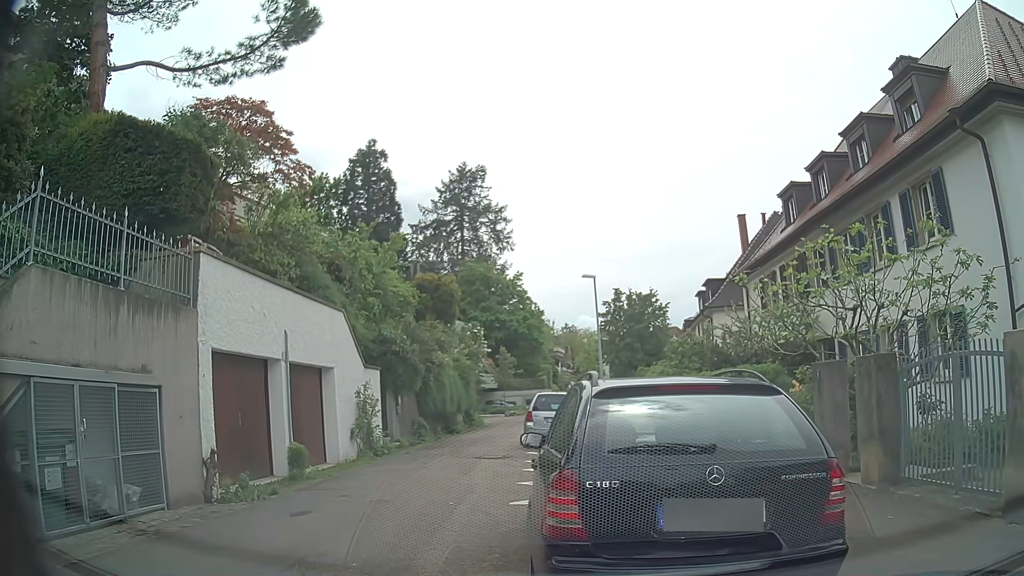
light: Day
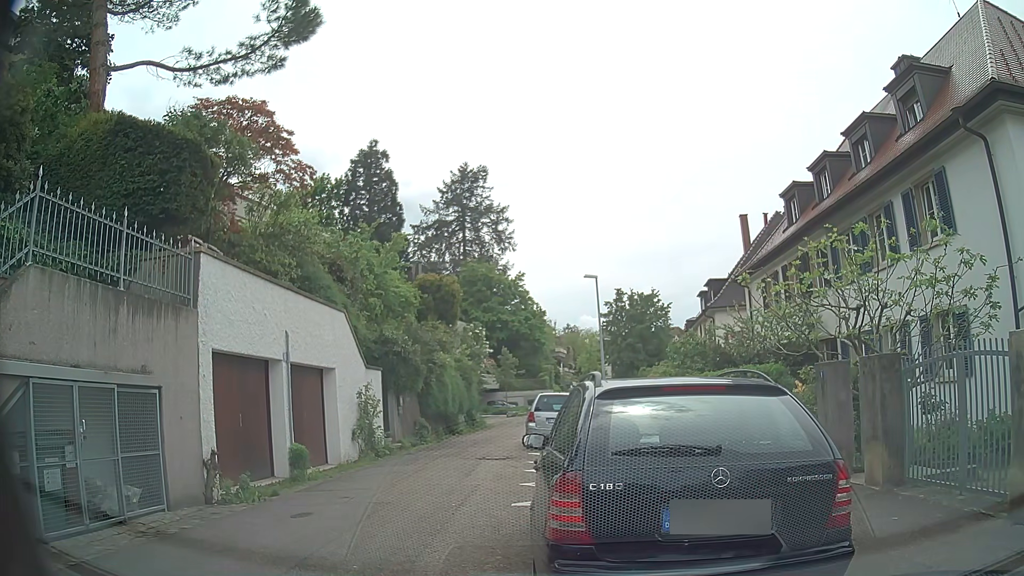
(0.0, +0.1) m; 0°
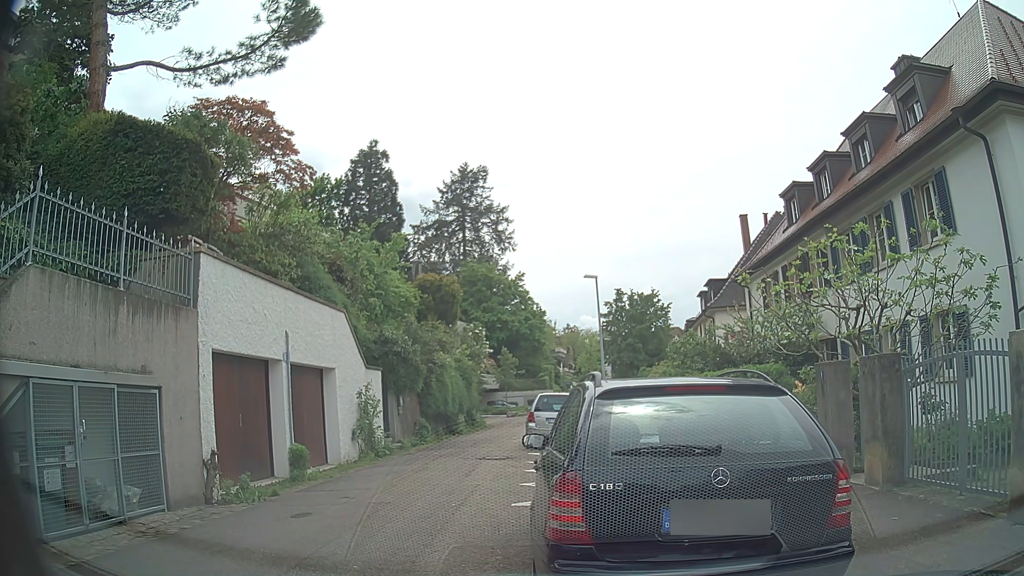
(0.0, 0.0) m; 0°
